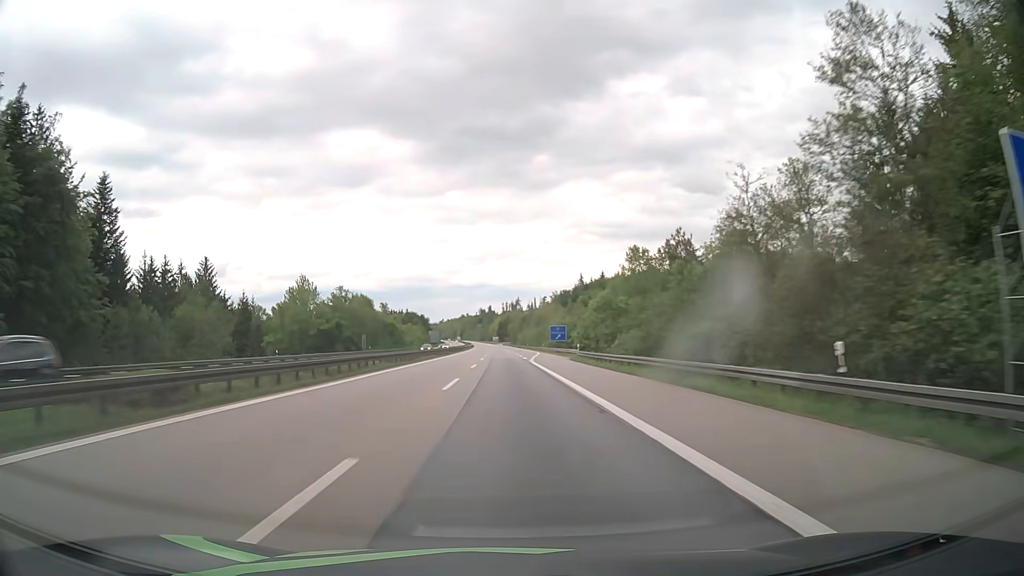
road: motorway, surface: asphalt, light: Day
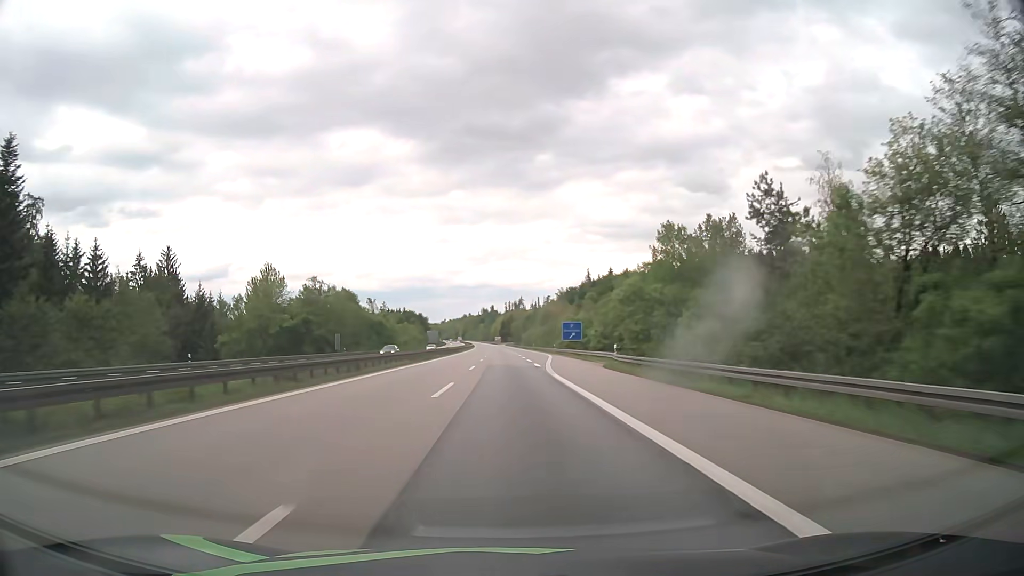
(0.0, +20.2) m; 0°
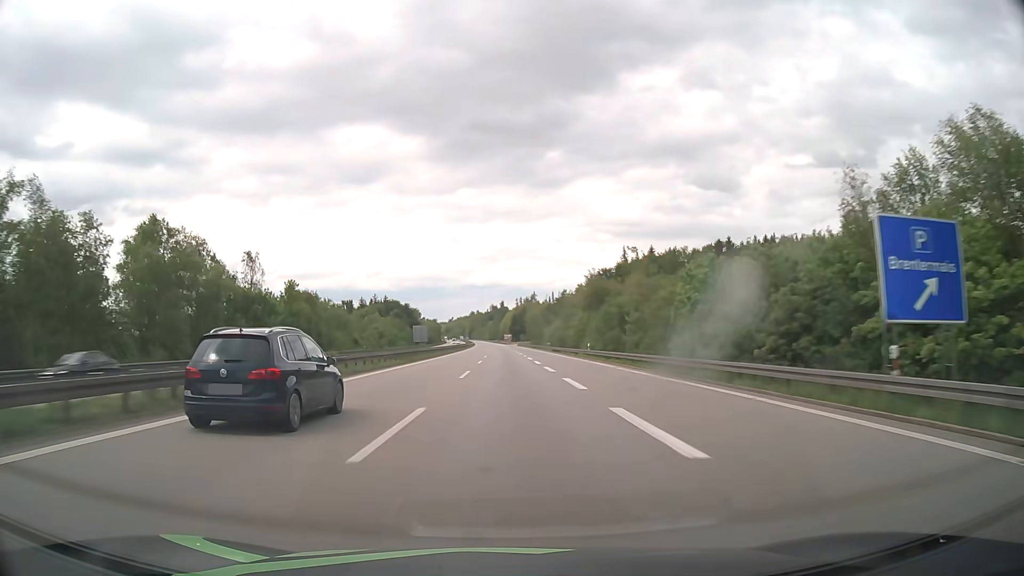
(-0.6, +81.5) m; -1°
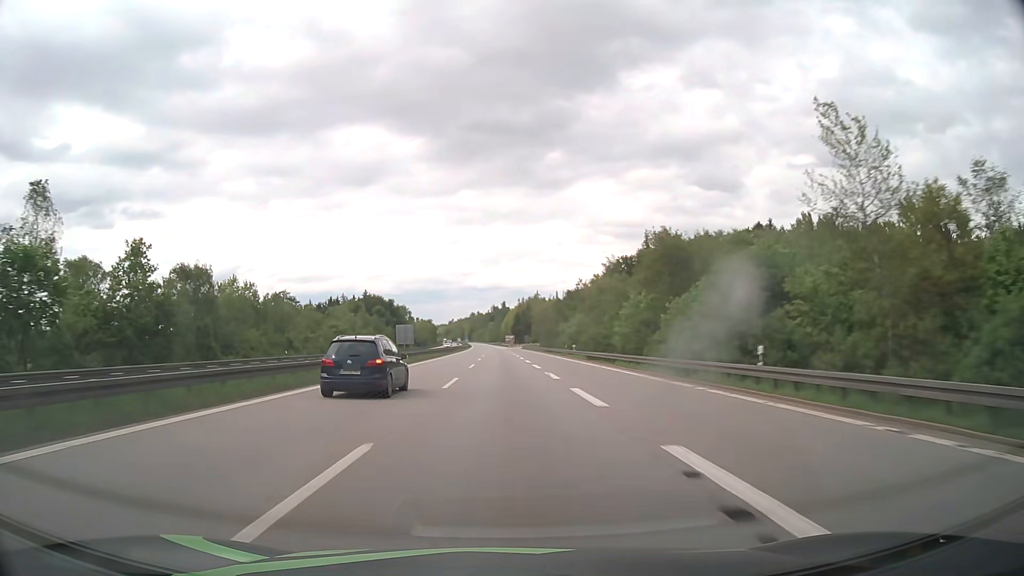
(+0.1, +40.9) m; 0°
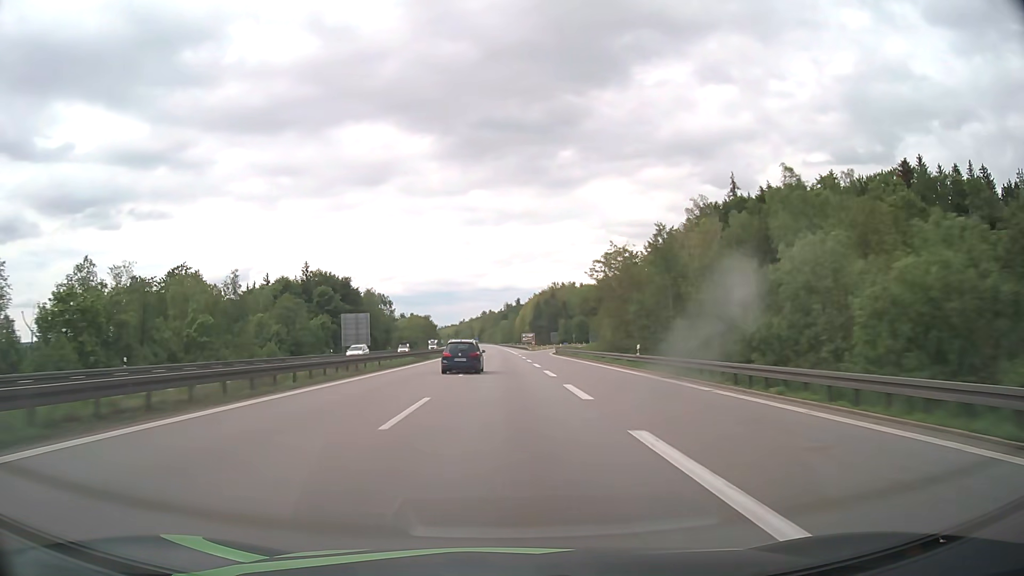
(-0.9, +82.1) m; -1°
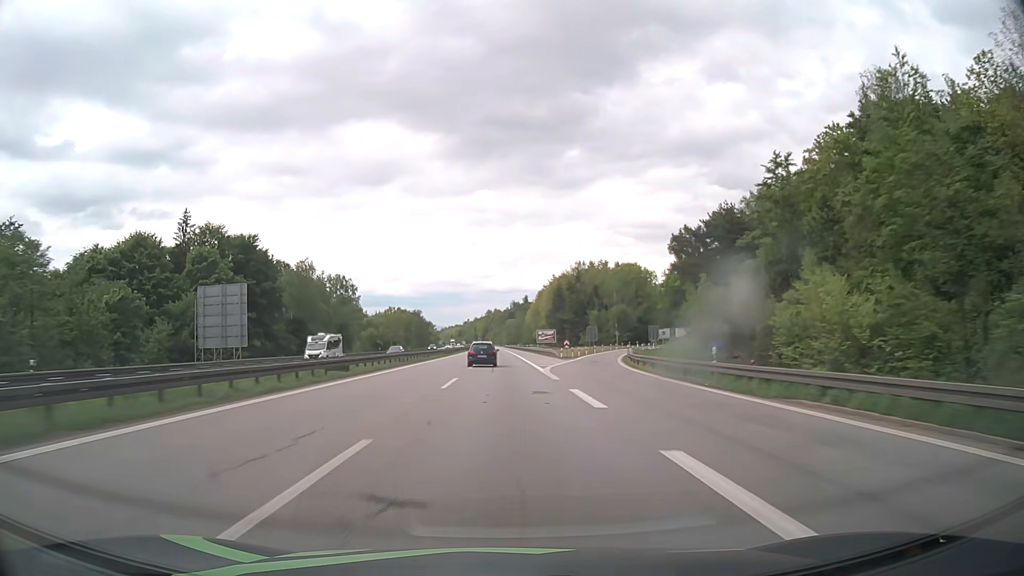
(-0.3, +61.8) m; 0°
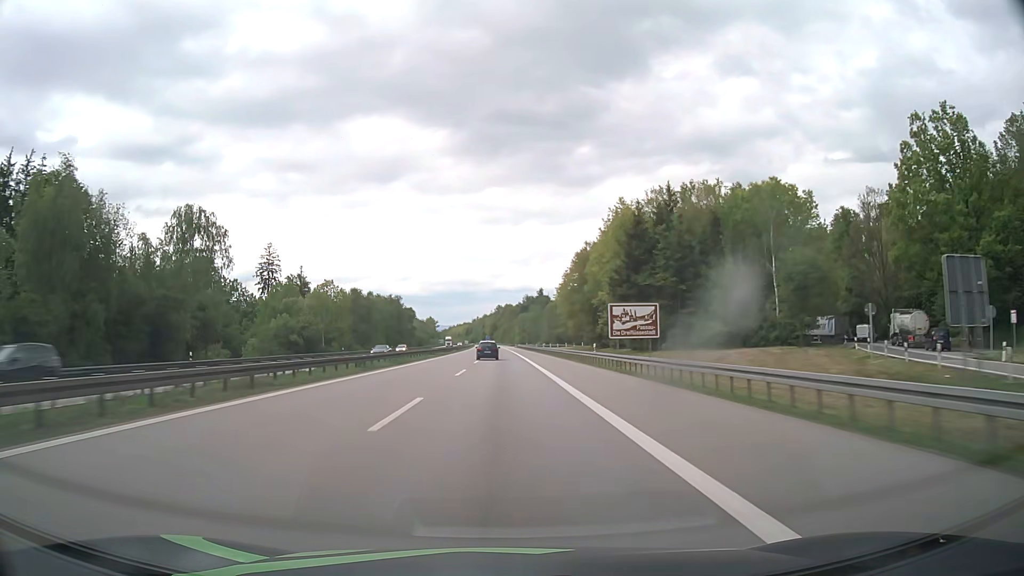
(-0.6, +82.4) m; -1°
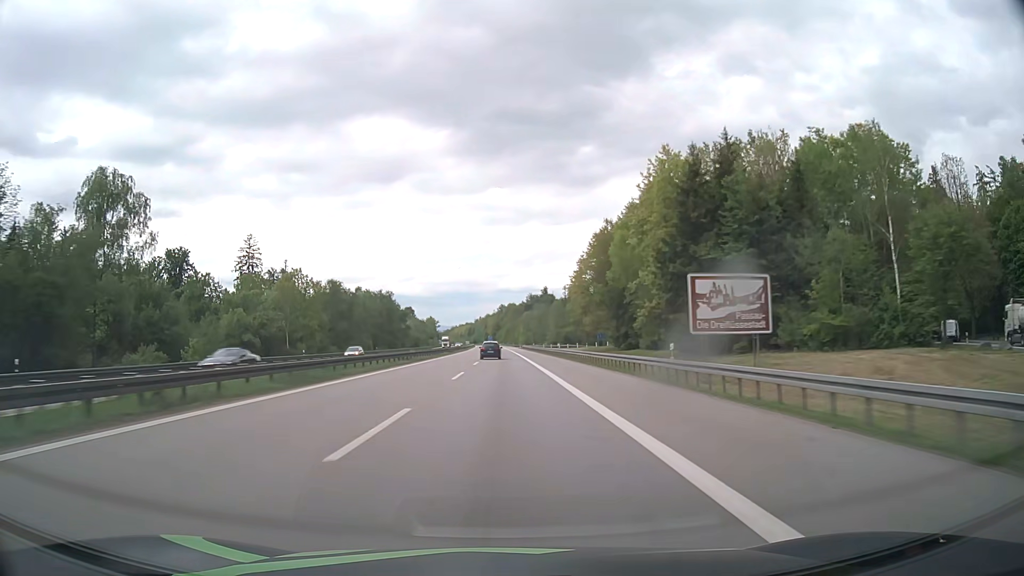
(-0.1, +20.6) m; 0°
(0, +10) (0, +20) (0, +30) (0, +40) (0, +50) (0, +60) (0, +70) (-1, +80) (-1, +90) (-1, +100) m
